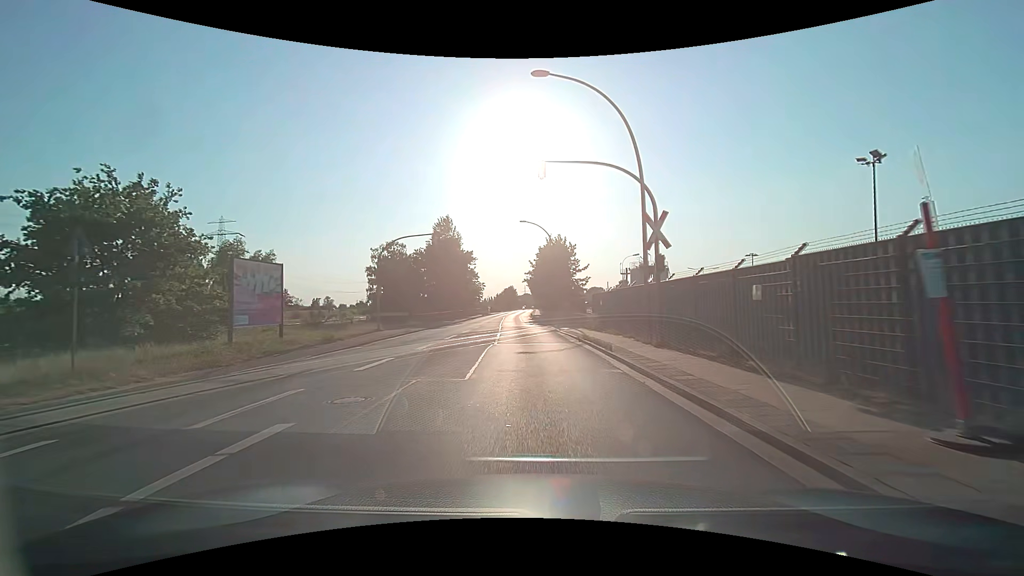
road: secondary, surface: asphalt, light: Day
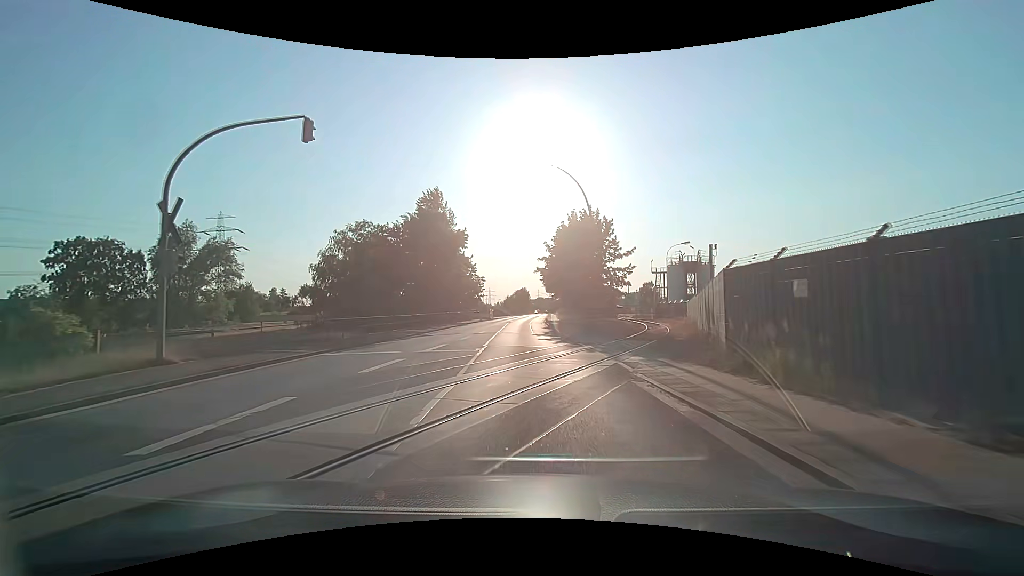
(-0.2, +19.8) m; -2°
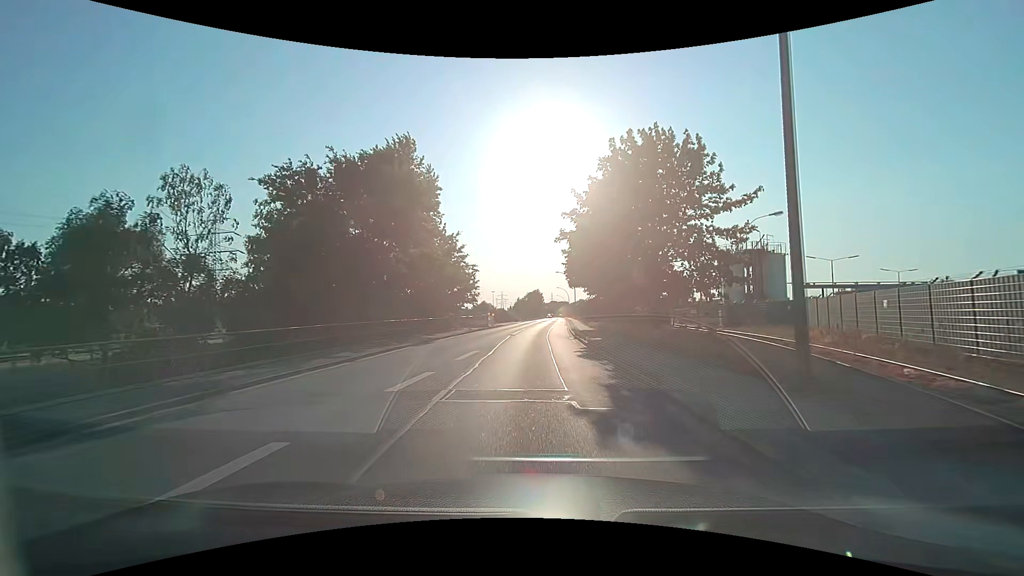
(-0.2, +20.5) m; -1°
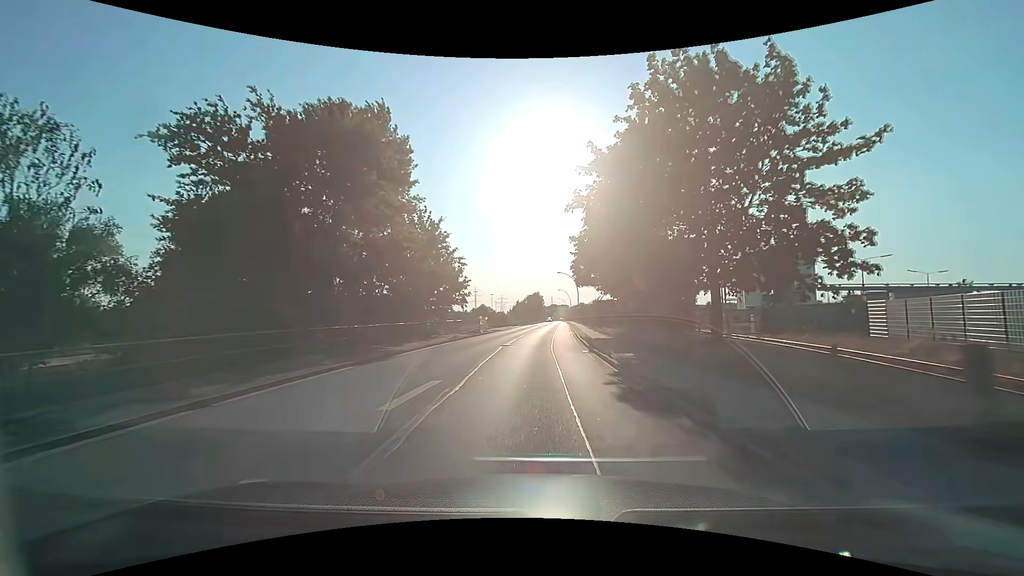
(0.0, +7.2) m; 0°
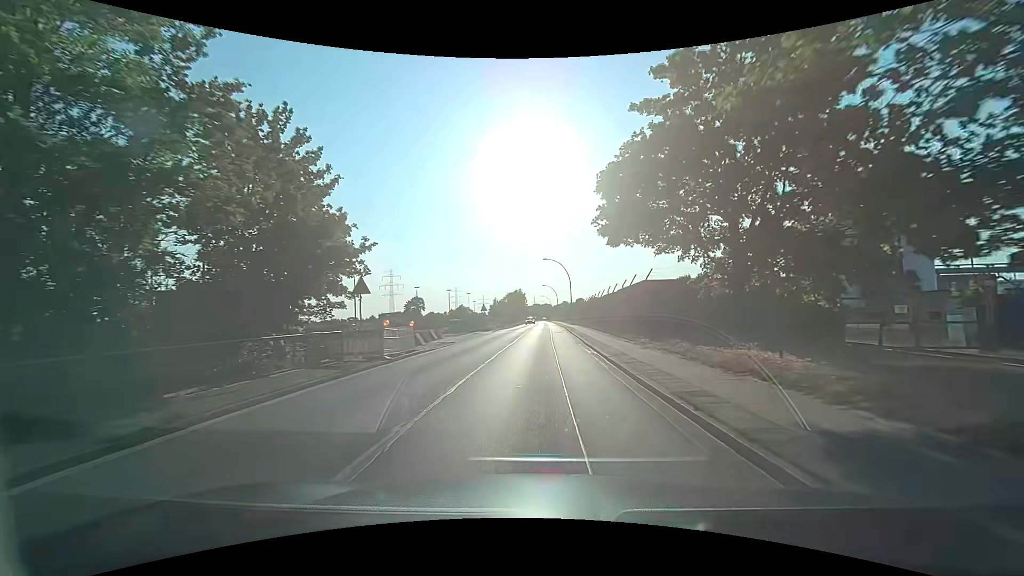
(+0.3, +21.9) m; +2°
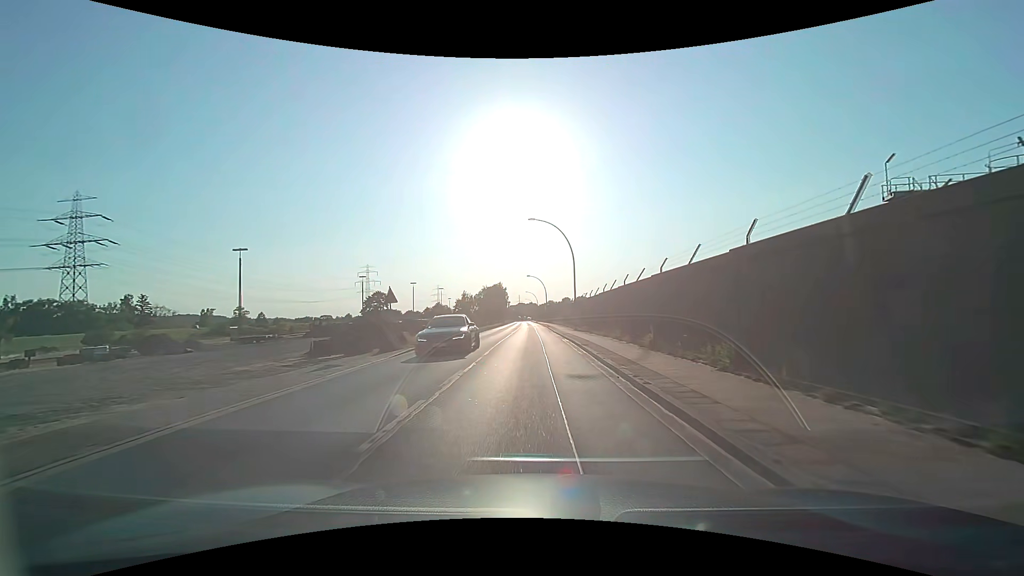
(+0.6, +29.9) m; +2°
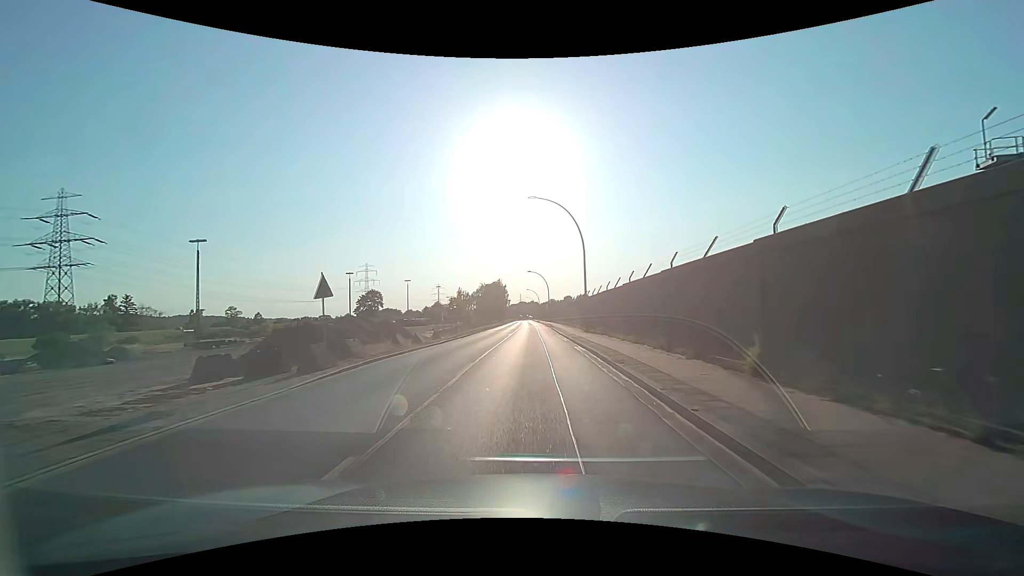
(0.0, +7.6) m; 0°
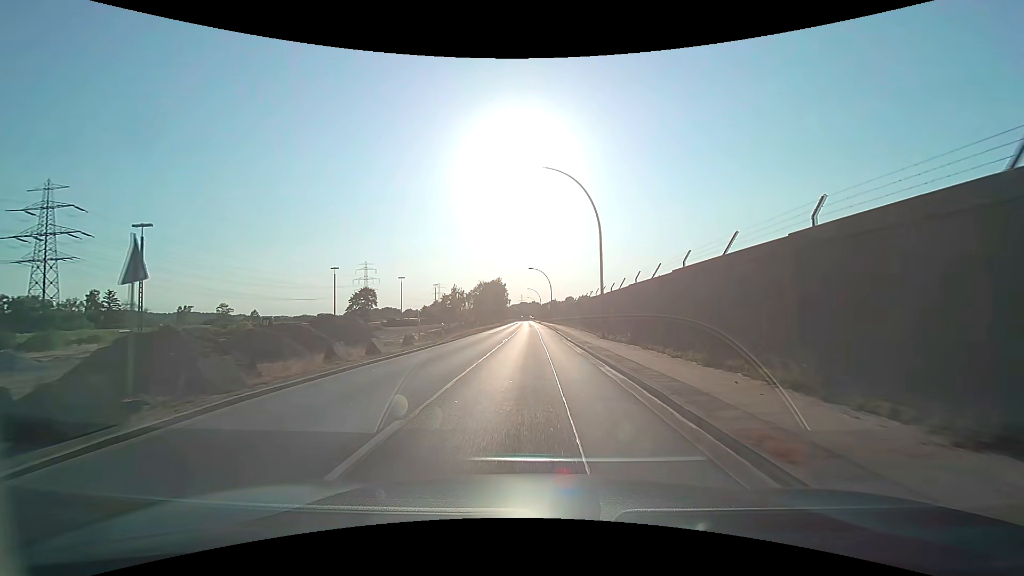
(0.0, +7.6) m; 0°
(0, +10) (0, +20) (0, +30) (0, +40) (0, +50) (0, +60) (0, +70) (0, +80) (0, +90) (0, +100) m
